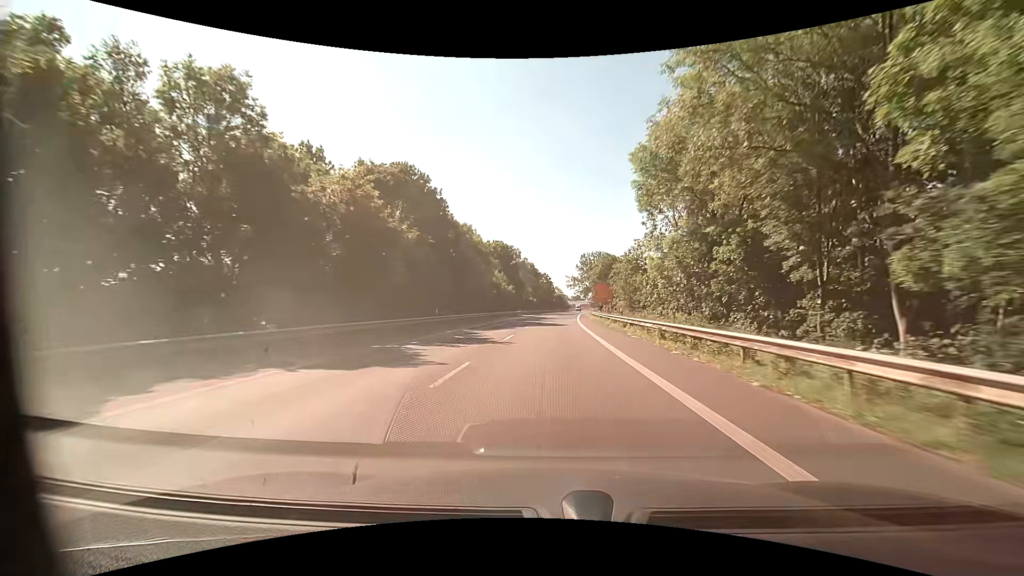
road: primary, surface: asphalt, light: Day
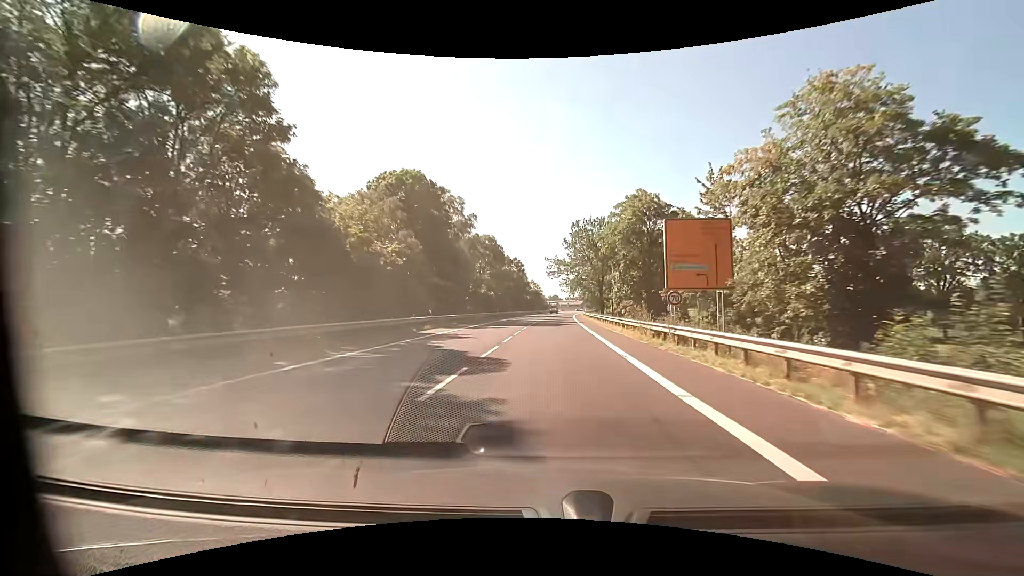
(+1.6, +56.5) m; +3°
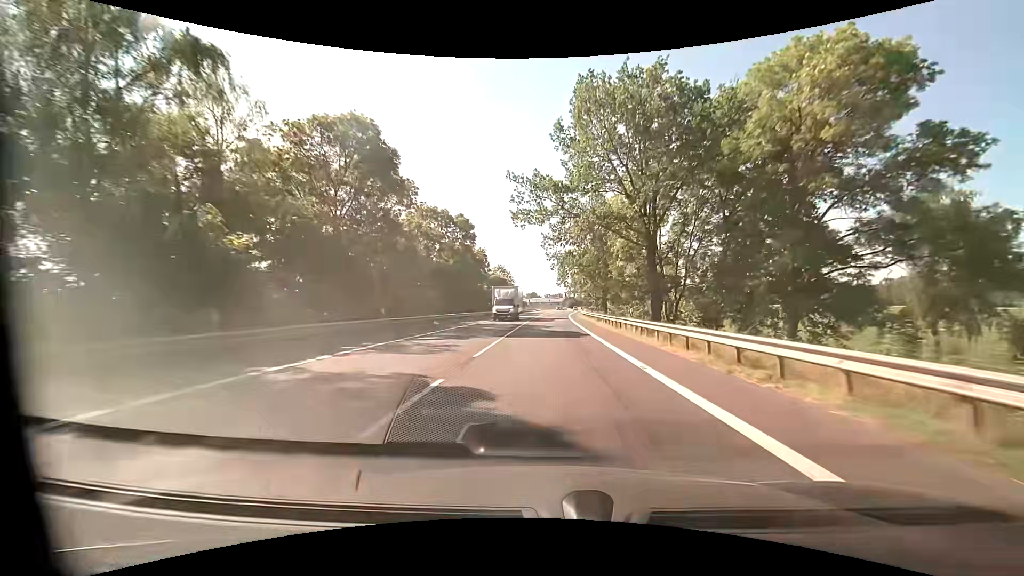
(+1.4, +56.6) m; +3°
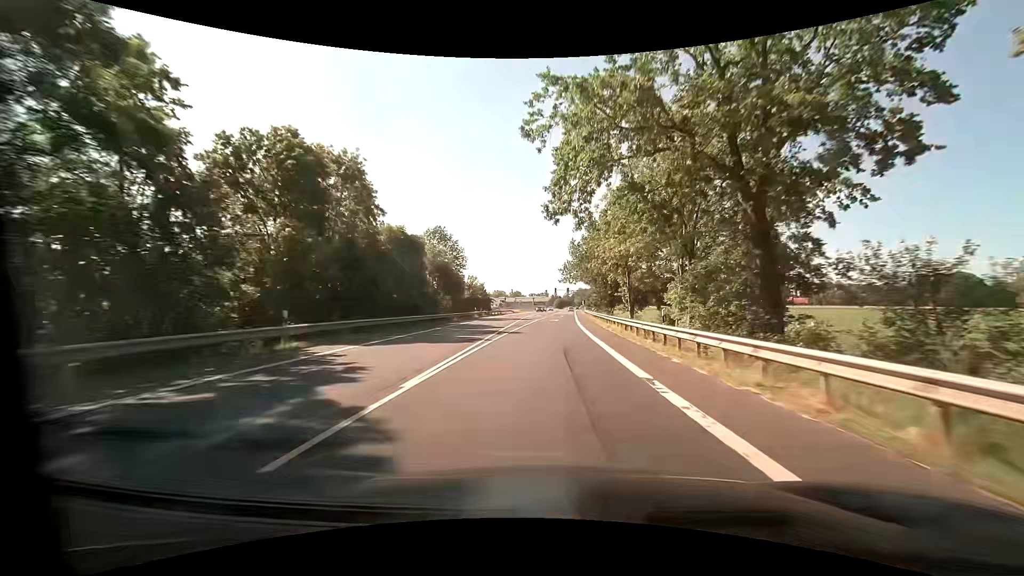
(+0.6, +56.6) m; +1°
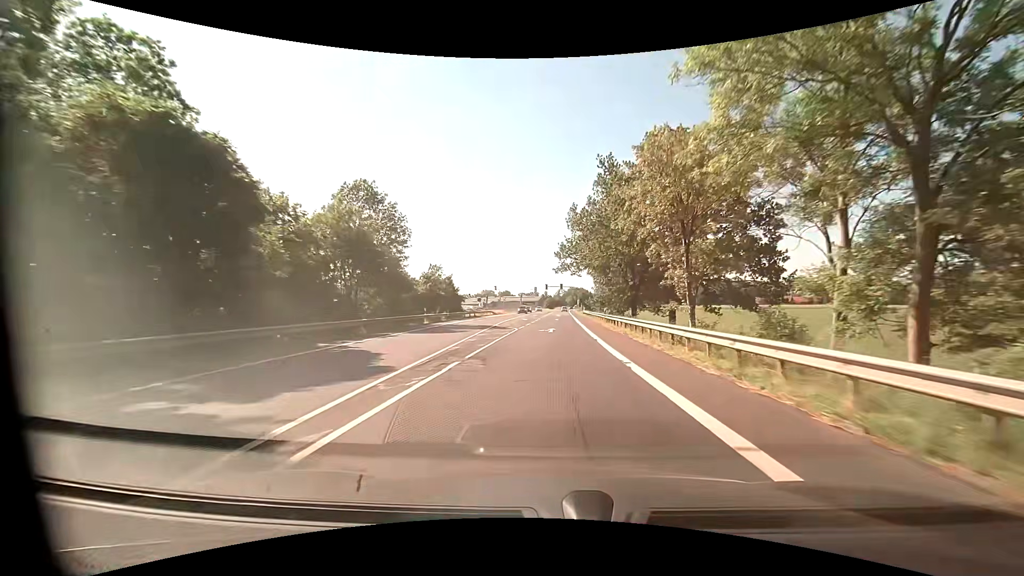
(+0.2, +22.6) m; +1°
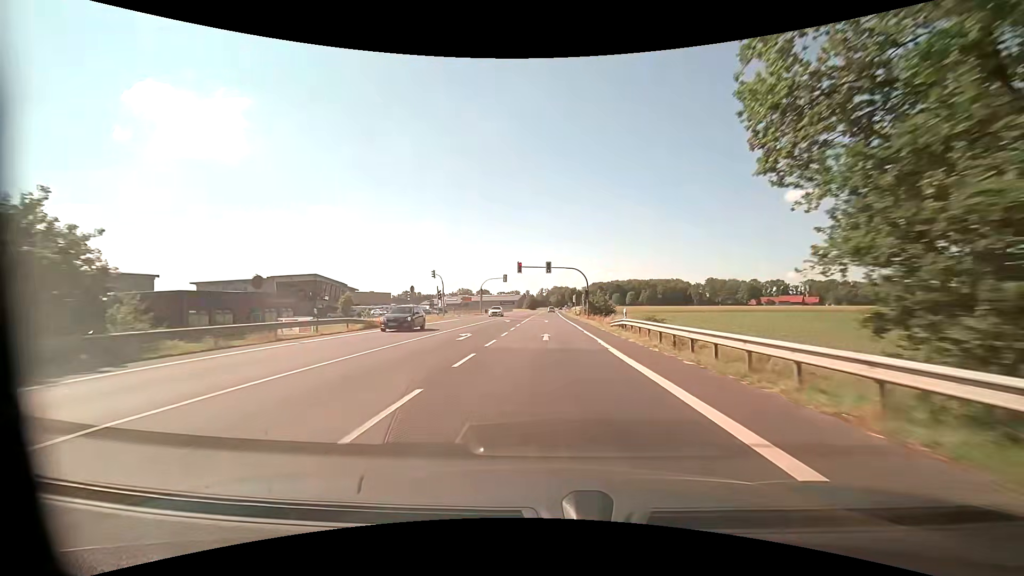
(+1.0, +56.6) m; +2°
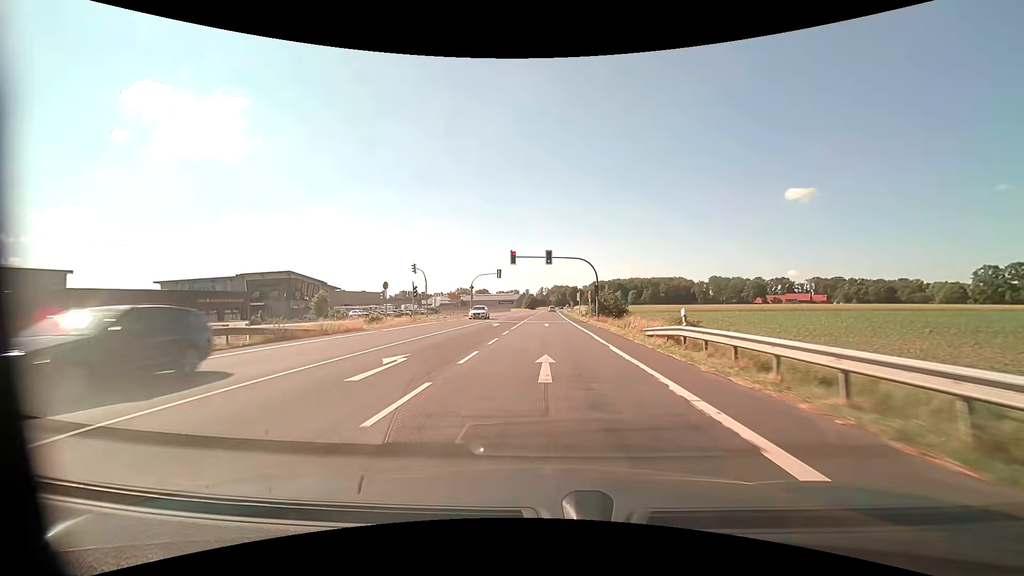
(0.0, +11.3) m; 0°
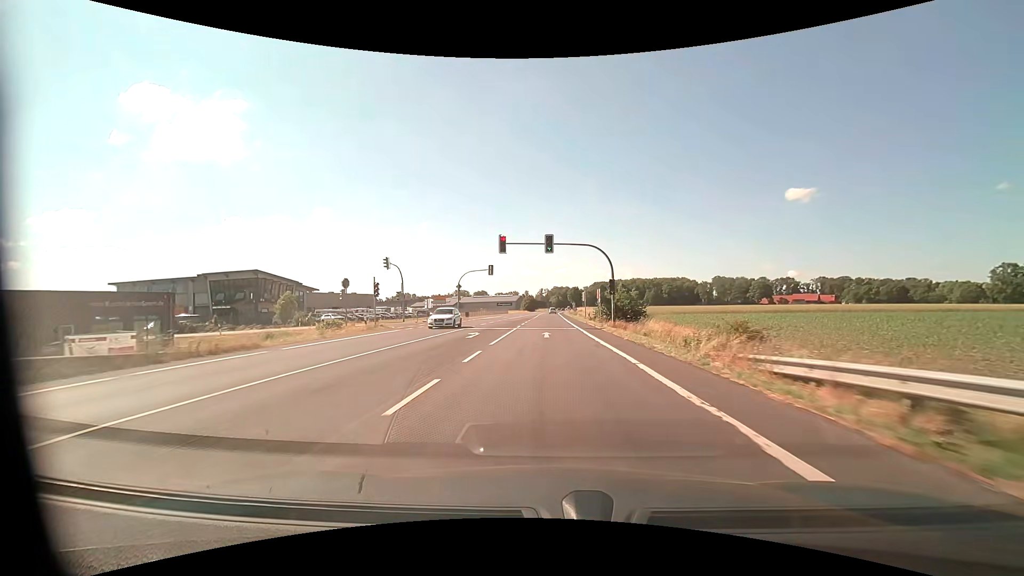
(0.0, +11.3) m; 0°
